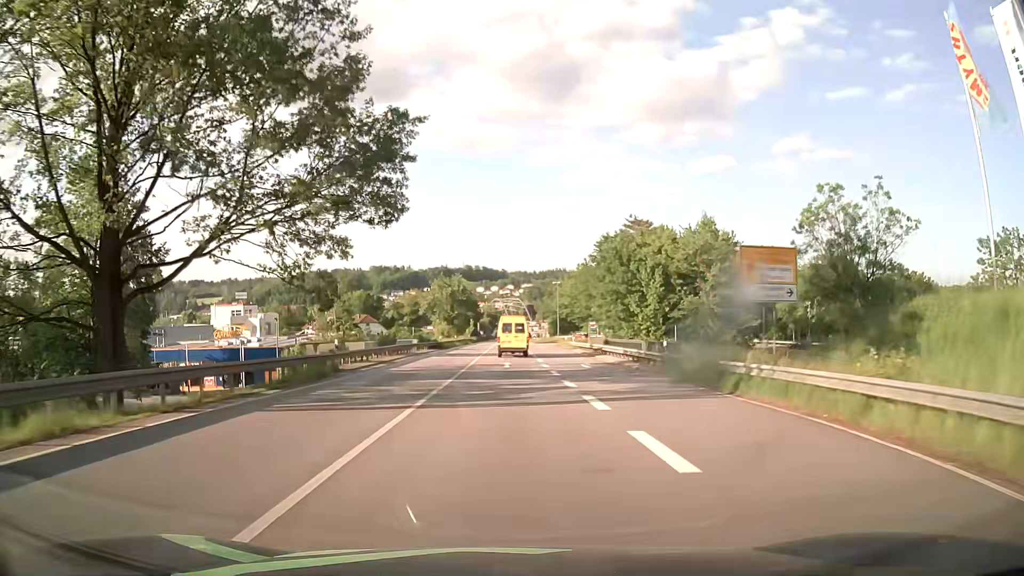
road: primary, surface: asphalt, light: Day
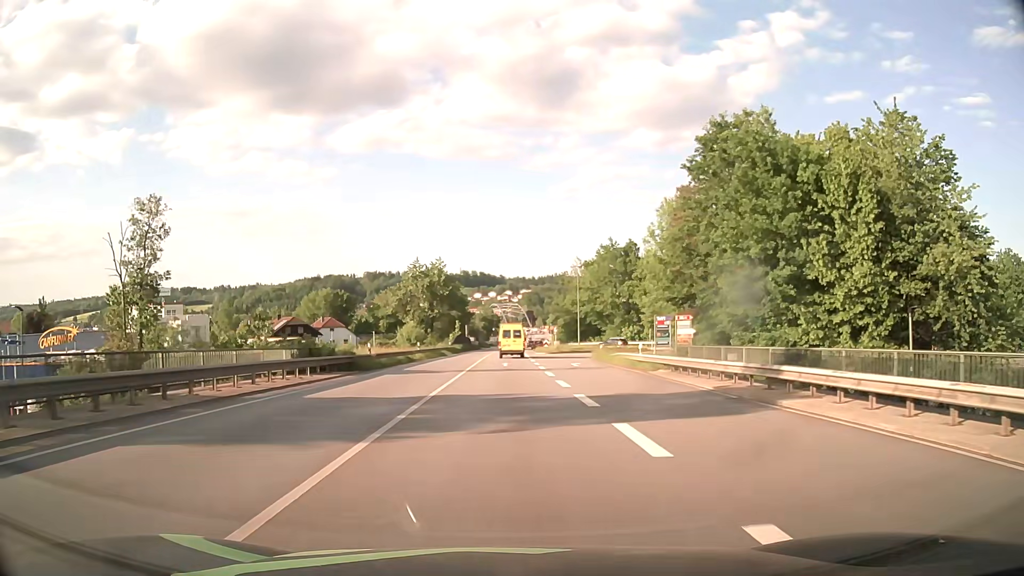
(0.0, +34.6) m; 0°
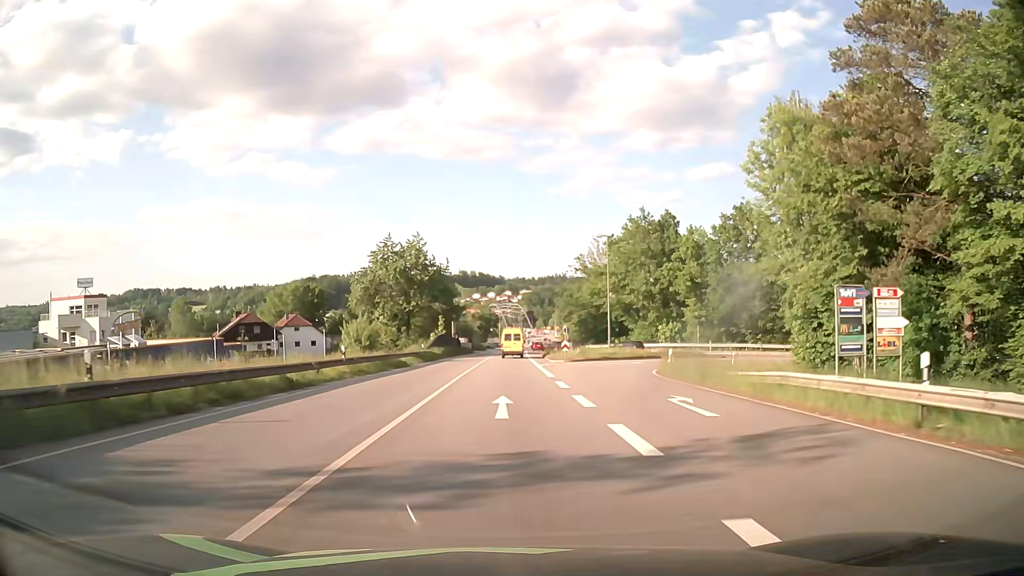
(0.0, +23.8) m; 0°
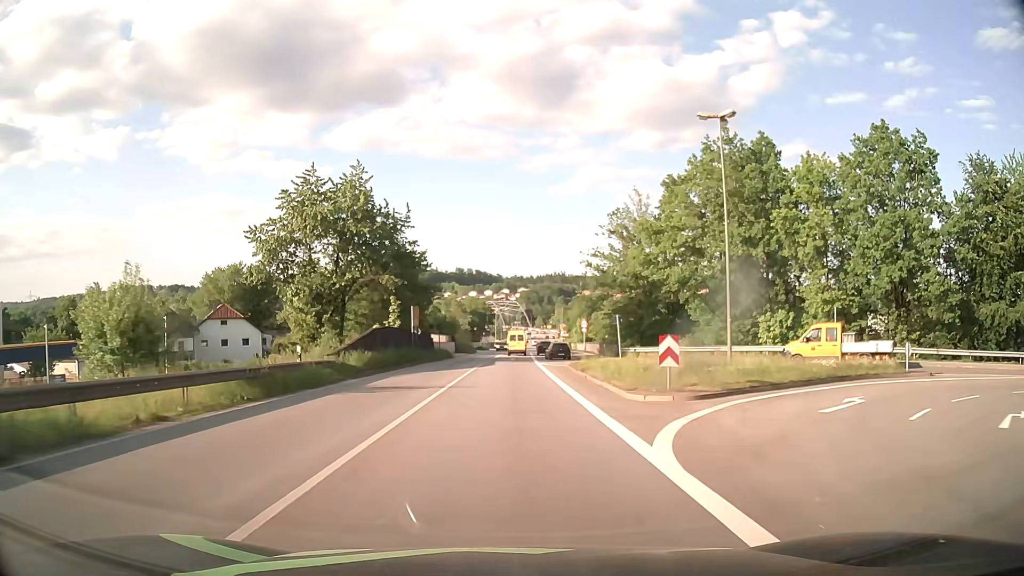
(+0.1, +30.9) m; 0°
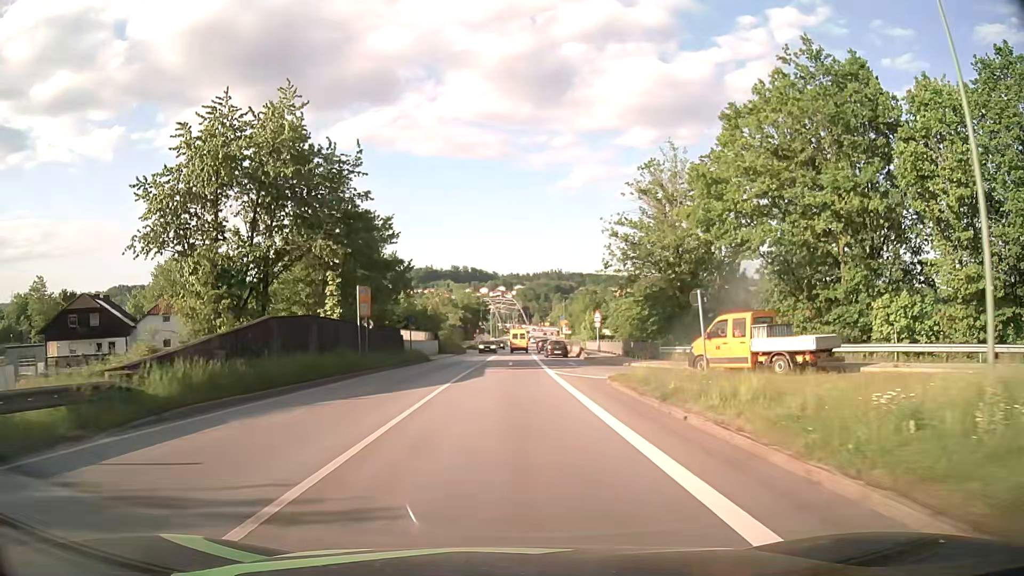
(+0.1, +15.4) m; 0°
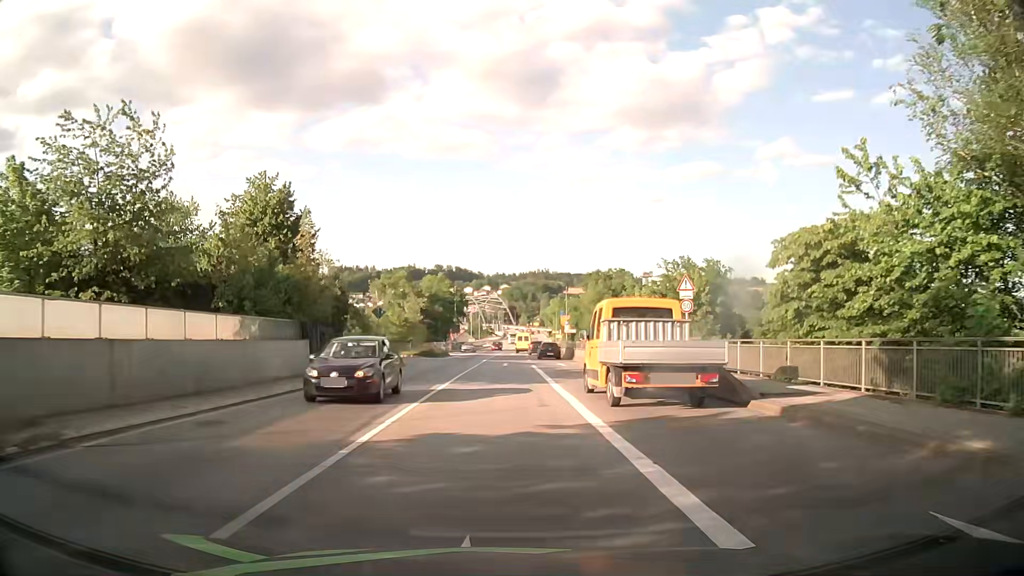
(+0.4, +38.2) m; +1°
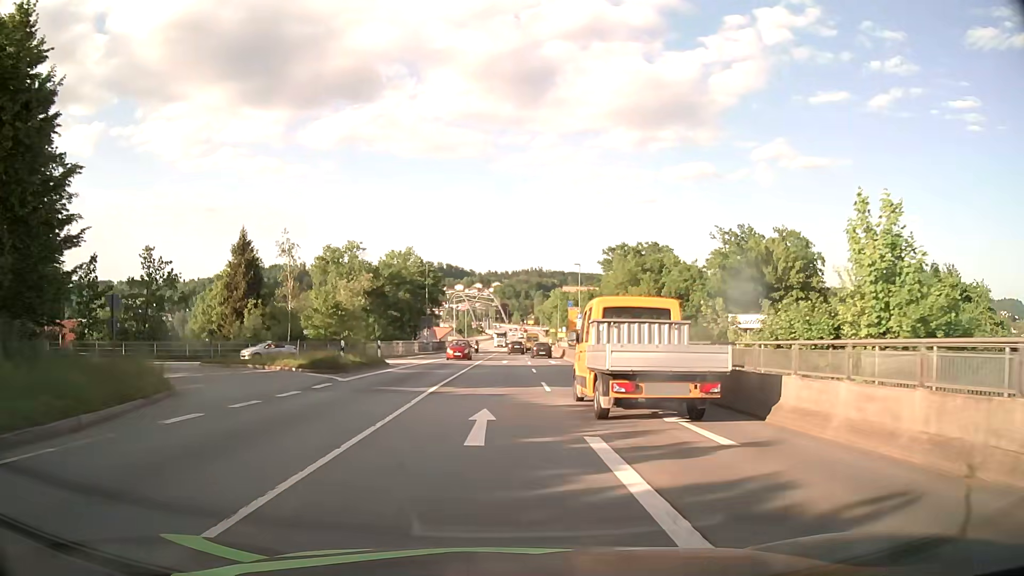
(+0.1, +30.4) m; 0°
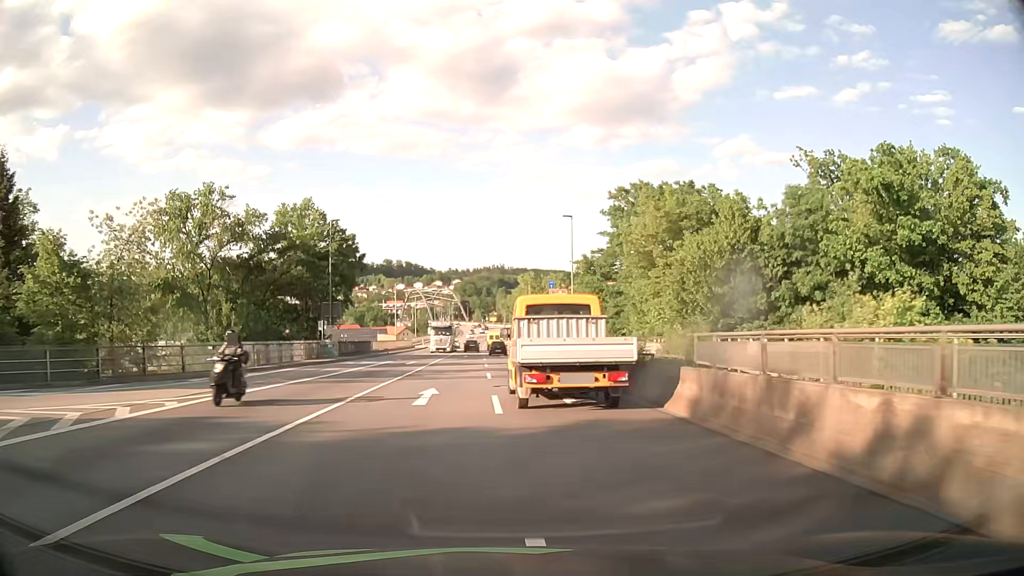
(+0.9, +30.4) m; +3°
(0, +10) (0, +20) (0, +30) (0, +40) (0, +50) (-1, +60) (-1, +70) (-1, +80) (-1, +90) (-2, +100) m
